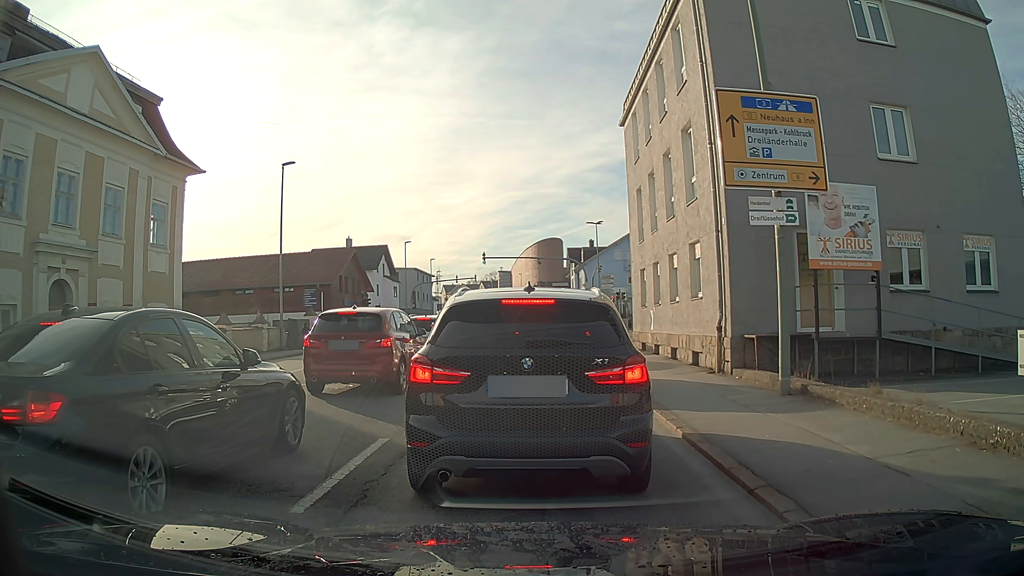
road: tertiary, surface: asphalt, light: Day
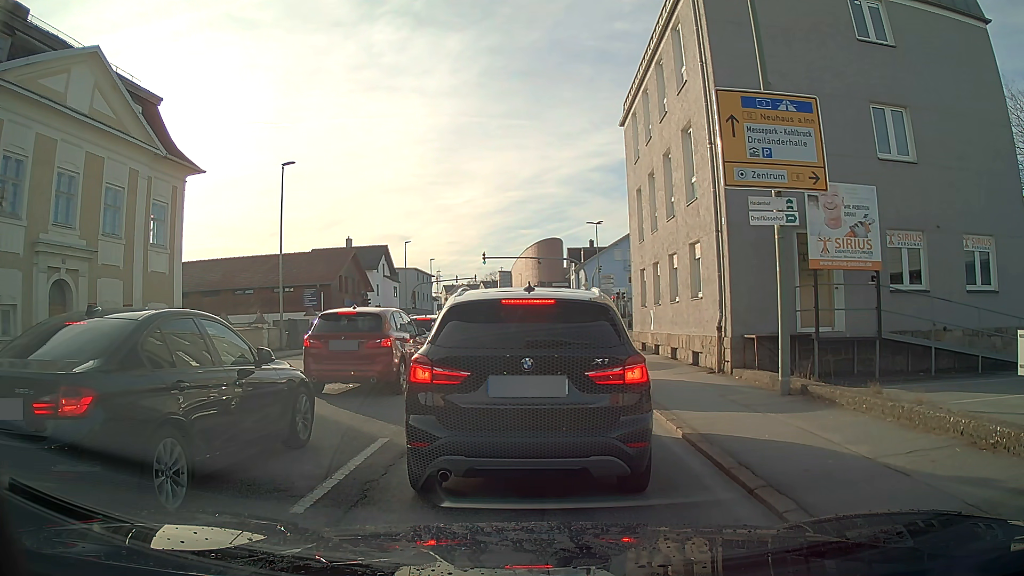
(0.0, 0.0) m; 0°
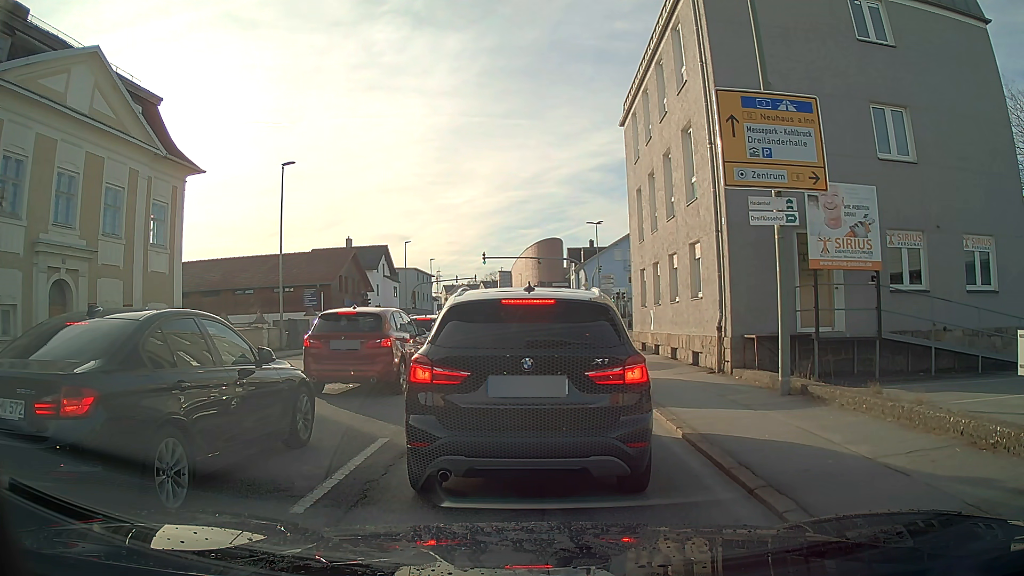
(0.0, 0.0) m; 0°
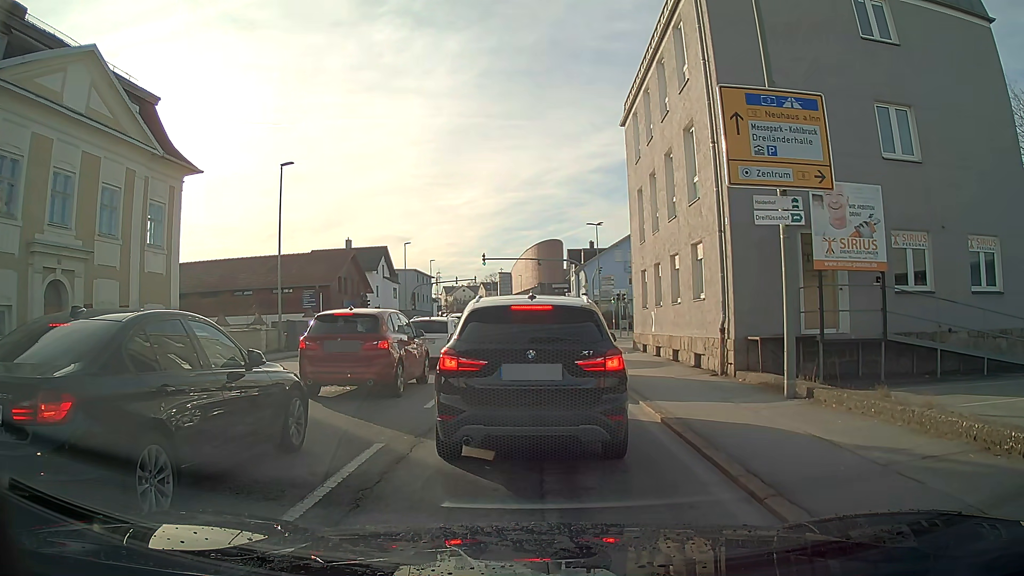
(0.0, +0.2) m; 0°
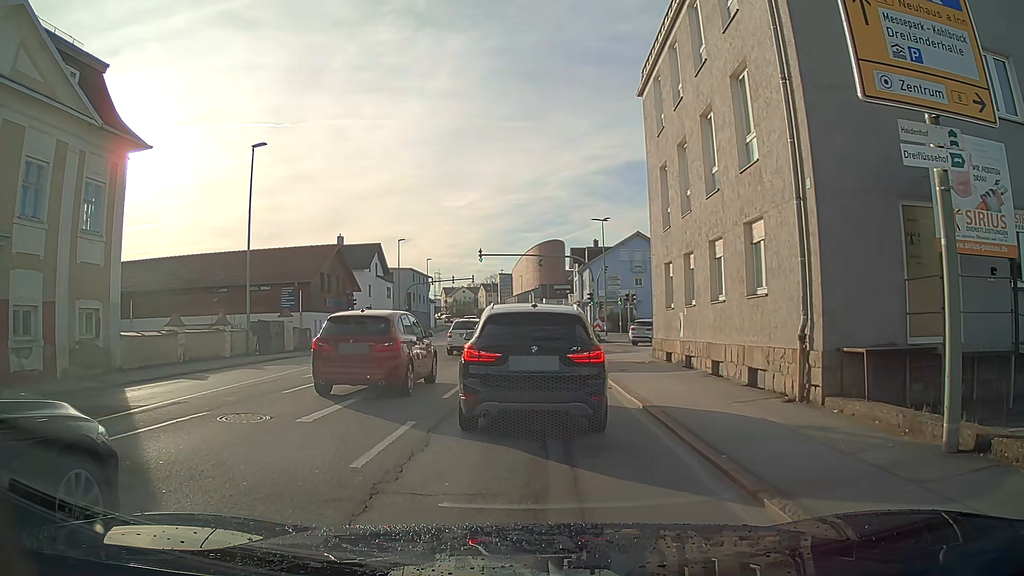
(0.0, +4.5) m; 0°
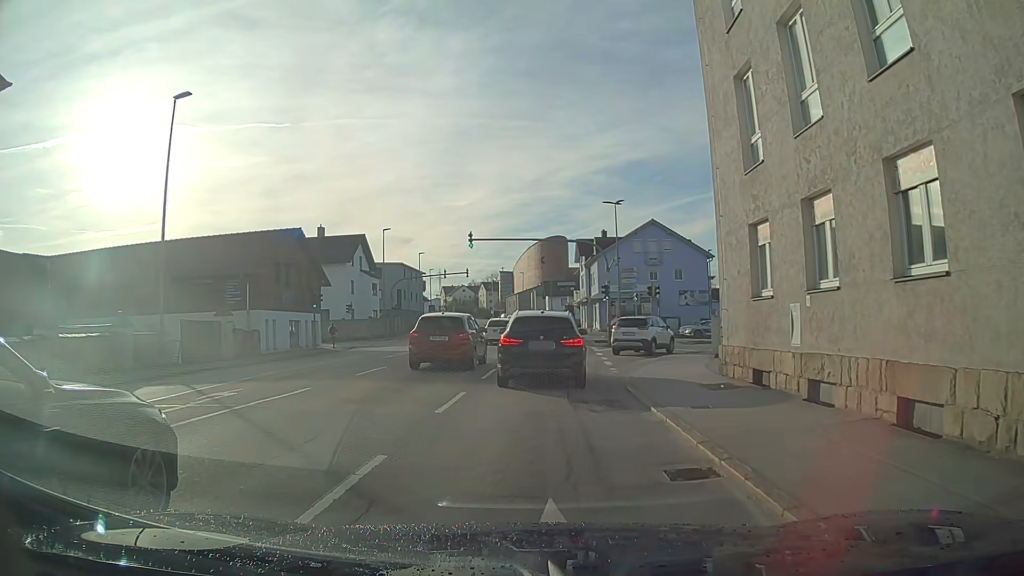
(0.0, +8.6) m; 0°
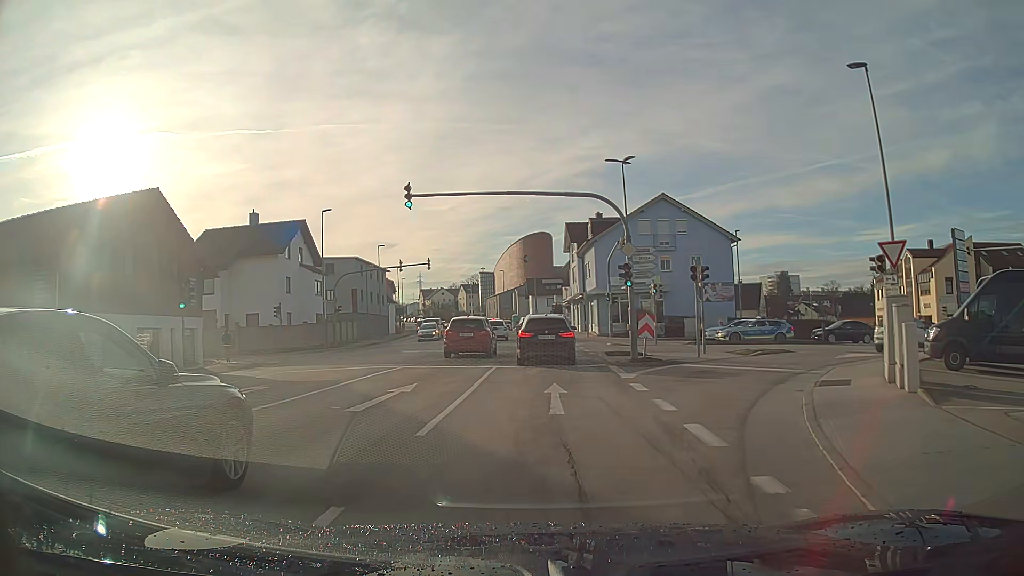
(+0.2, +14.6) m; +1°
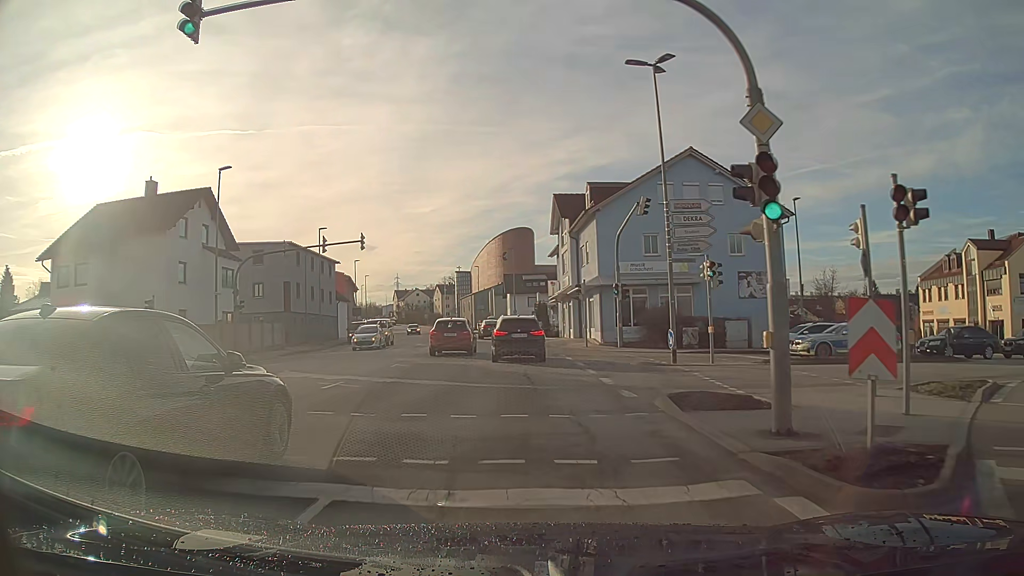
(+0.2, +15.5) m; +1°
(0, +10) (0, +20) (-1, +30) (-1, +40) (-2, +50) (-3, +60) (-5, +70) (-6, +80) (-8, +89) (-10, +99) m
